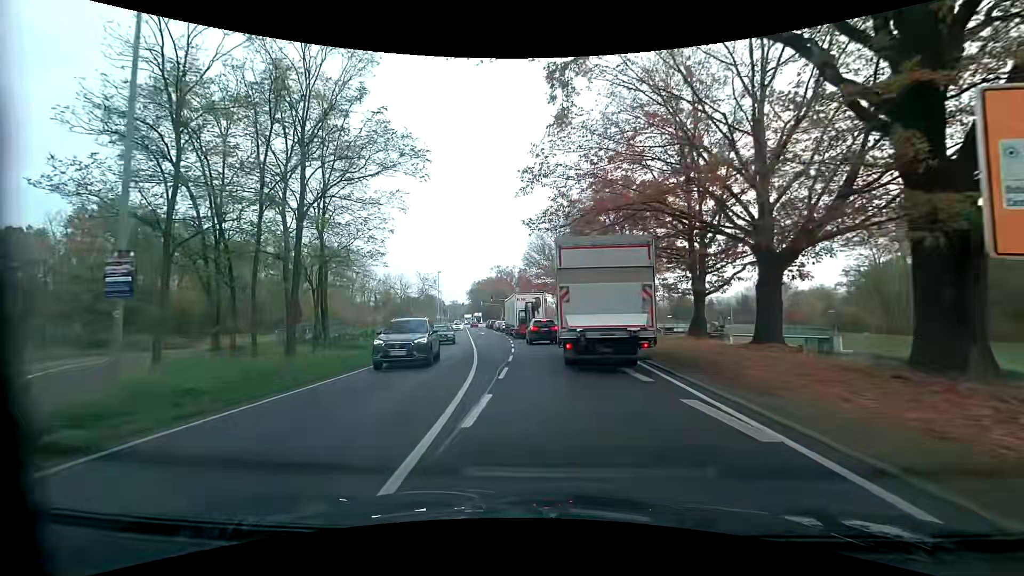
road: primary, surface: asphalt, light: Day
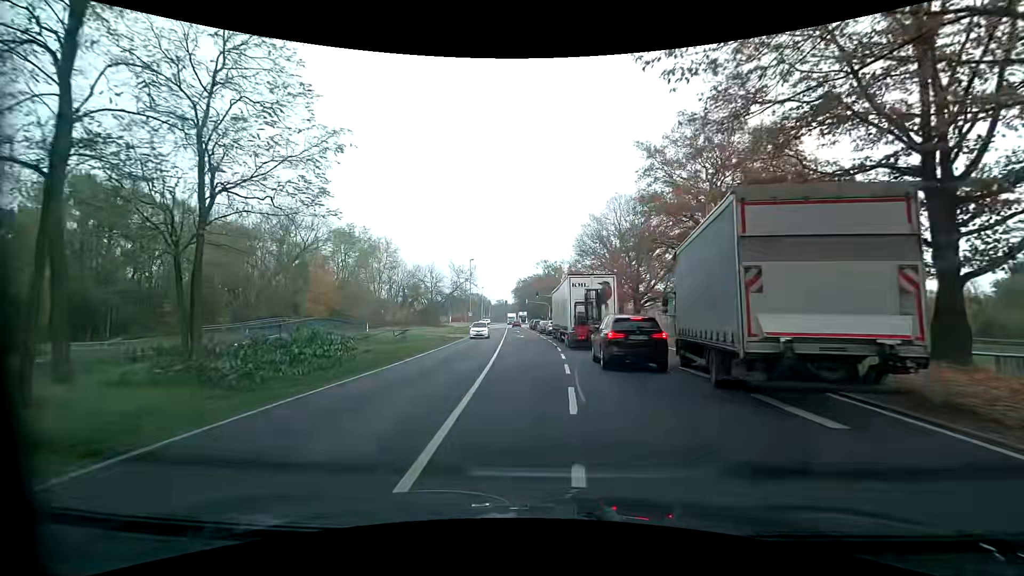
(-0.7, +16.9) m; -5°
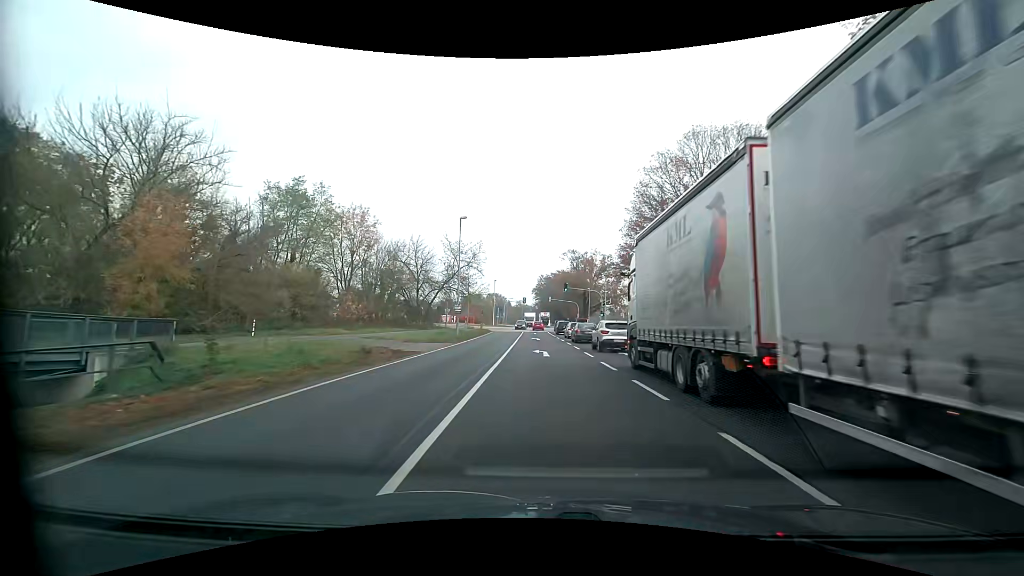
(-1.1, +28.3) m; -3°
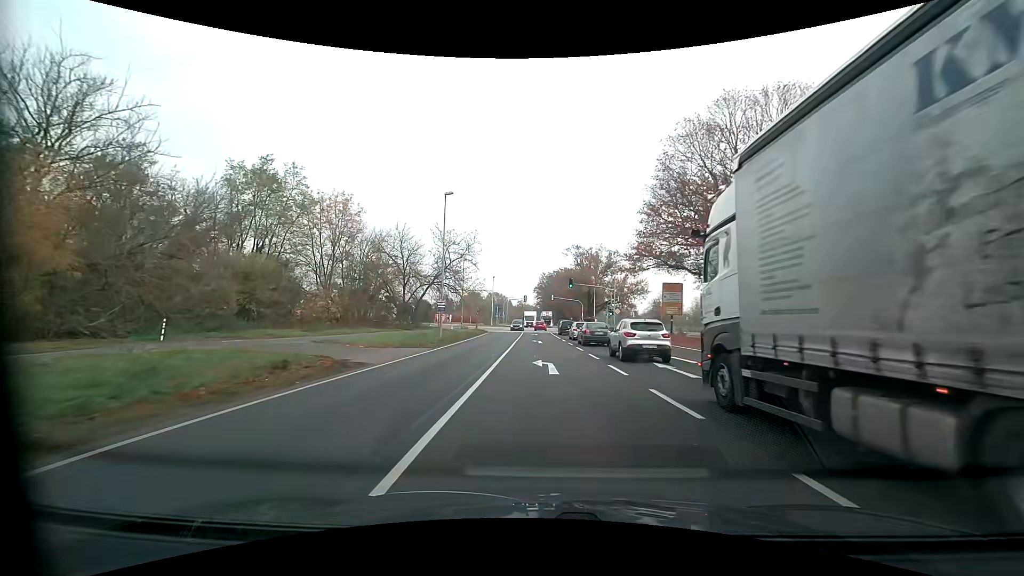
(0.0, +7.7) m; 0°
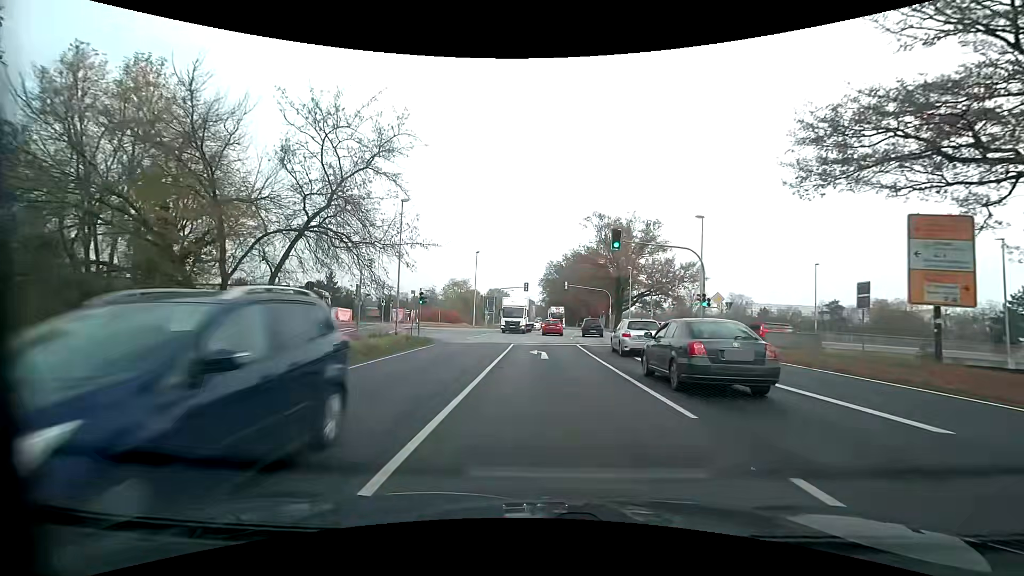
(-0.6, +35.4) m; -1°
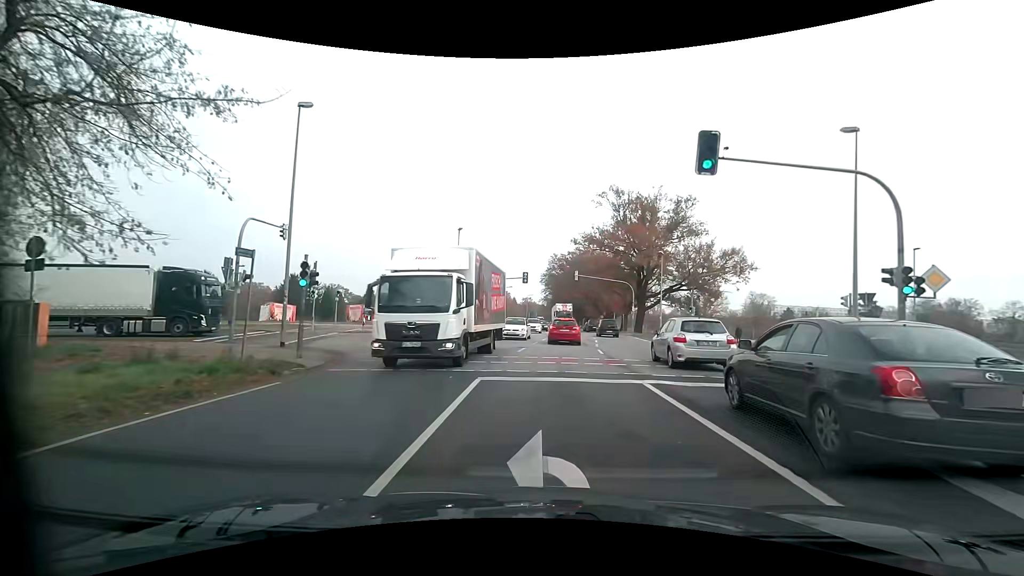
(-0.1, +16.5) m; -1°
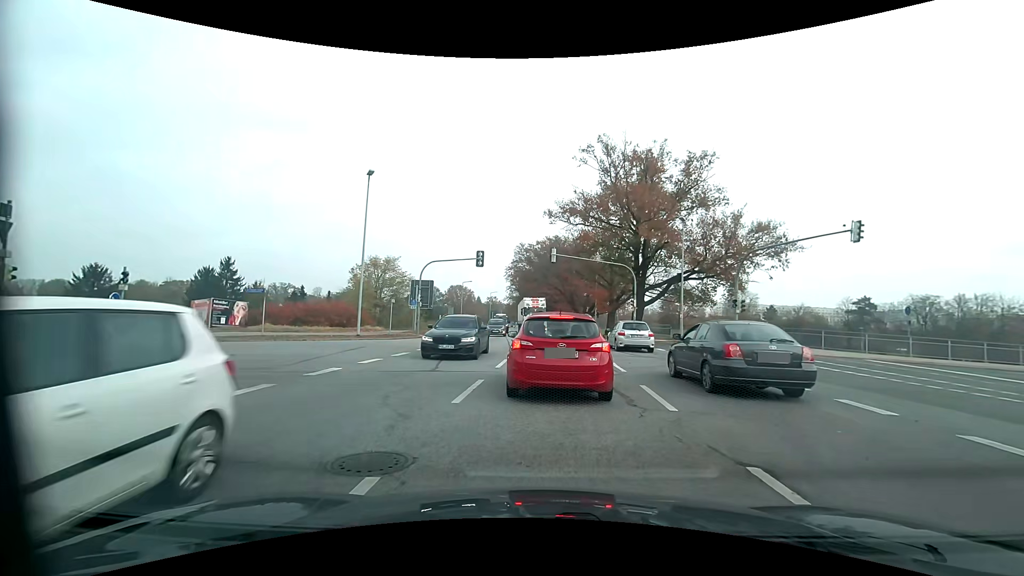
(+0.5, +18.4) m; +4°
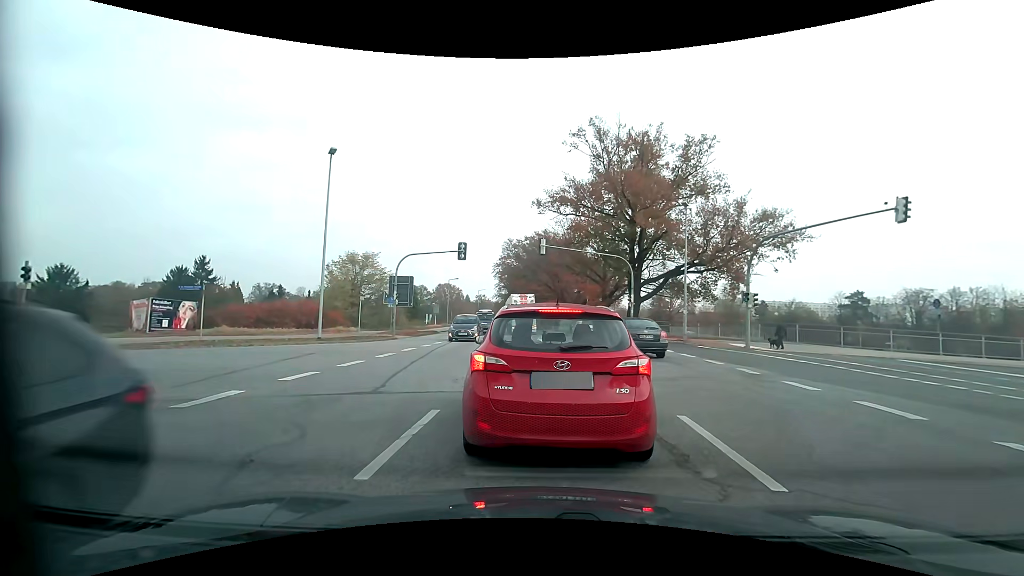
(+0.1, +3.4) m; +2°
